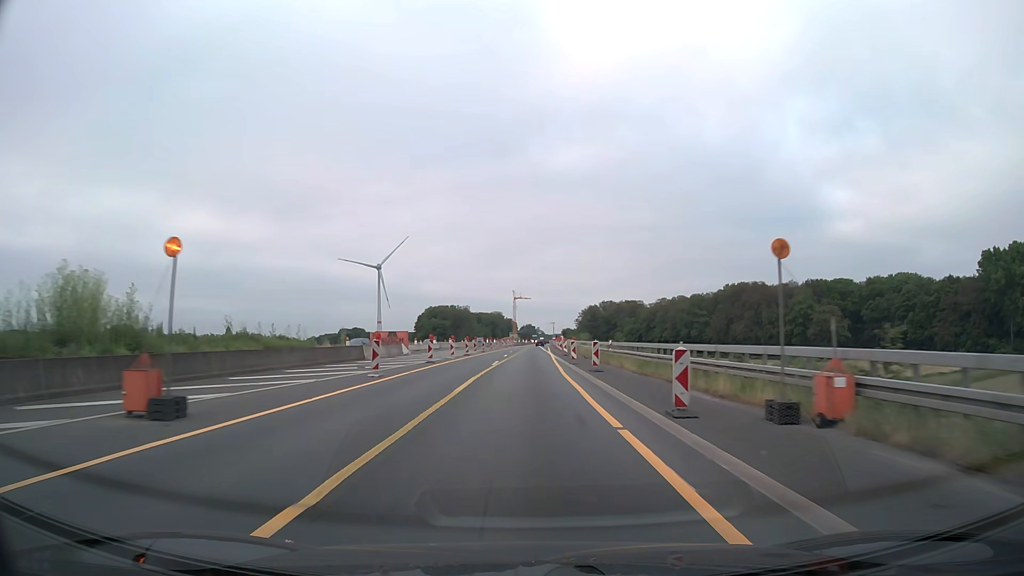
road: motorway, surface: asphalt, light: Day
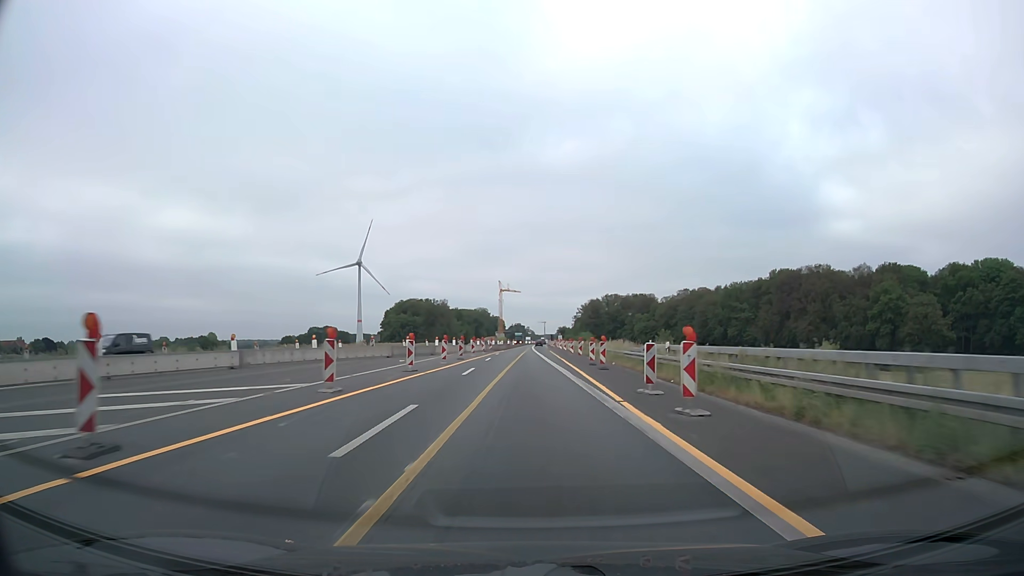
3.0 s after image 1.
(+0.2, +64.4) m; +1°
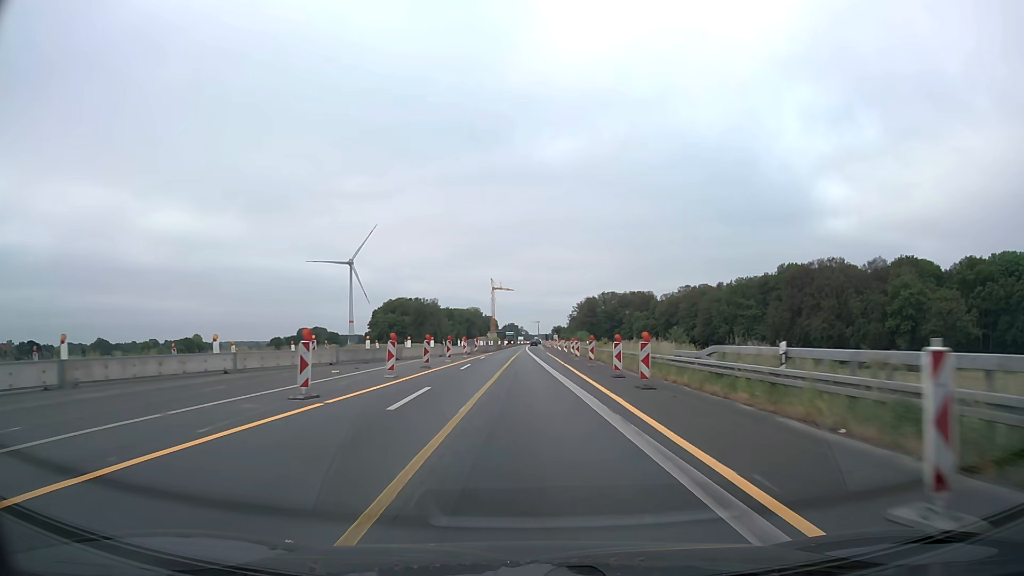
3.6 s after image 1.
(+0.1, +12.9) m; +1°
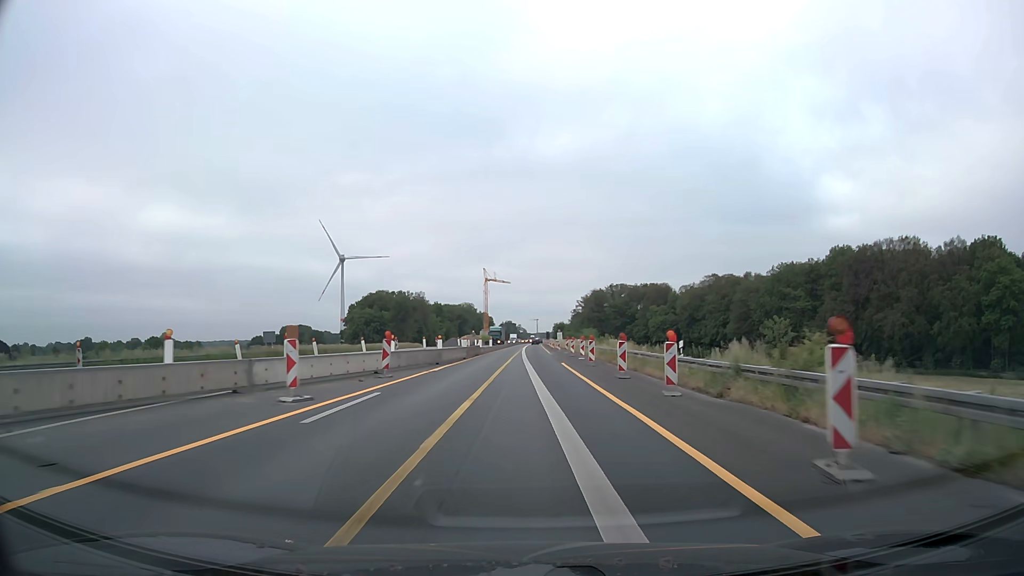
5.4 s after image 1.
(+0.1, +38.7) m; 0°
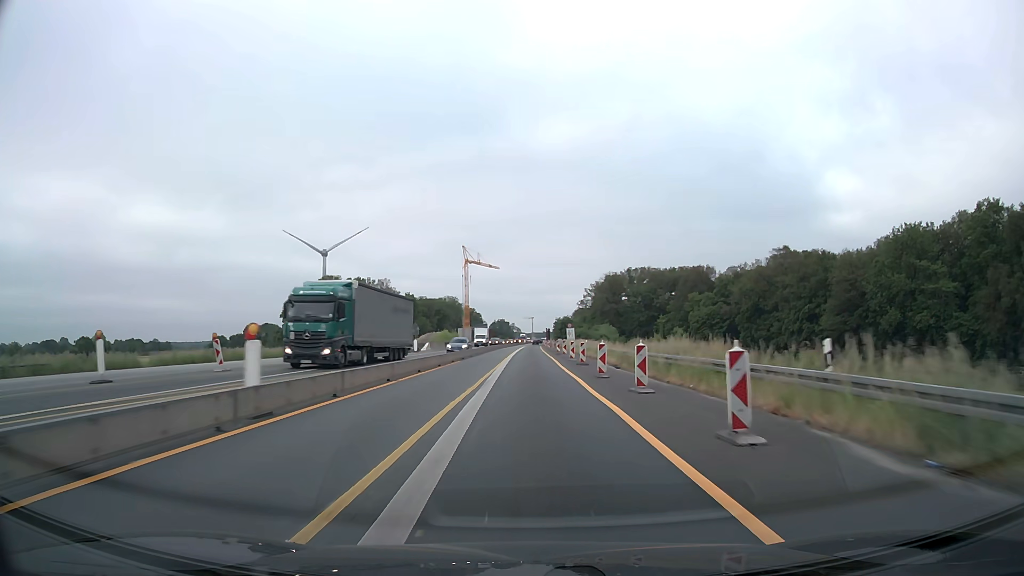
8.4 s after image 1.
(+0.6, +64.5) m; 0°
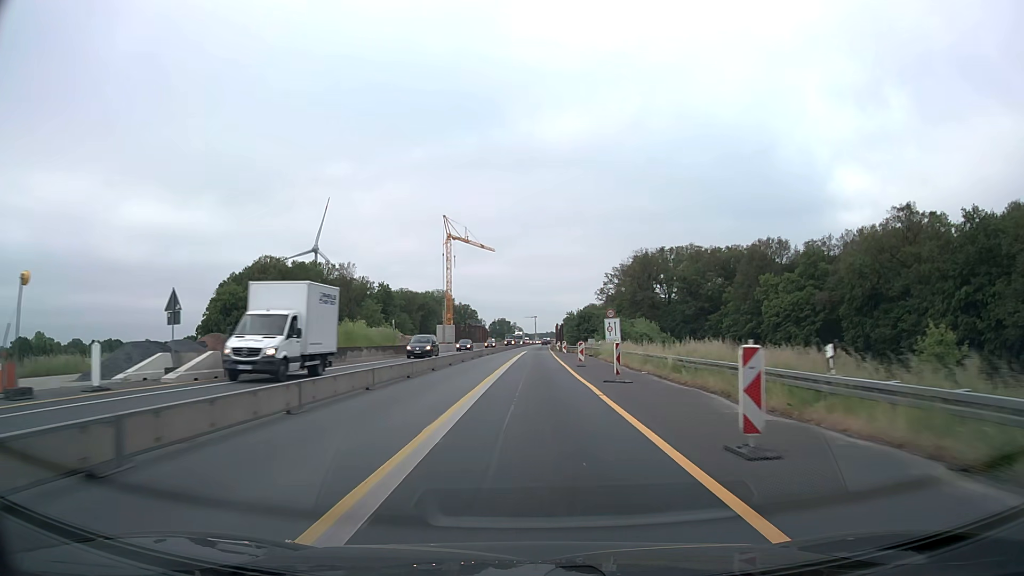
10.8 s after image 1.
(+0.1, +51.7) m; 0°
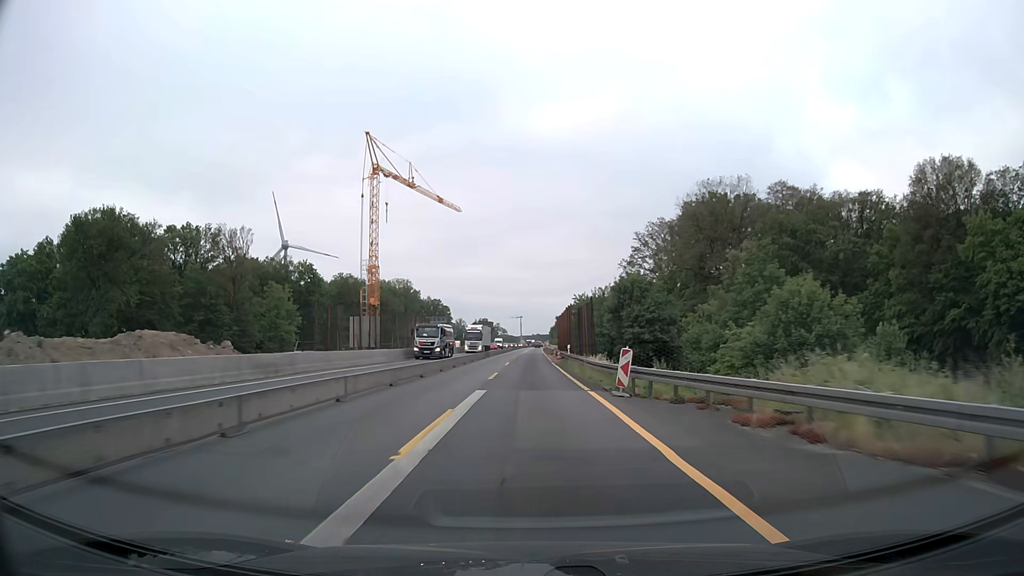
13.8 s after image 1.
(+0.6, +64.5) m; +1°
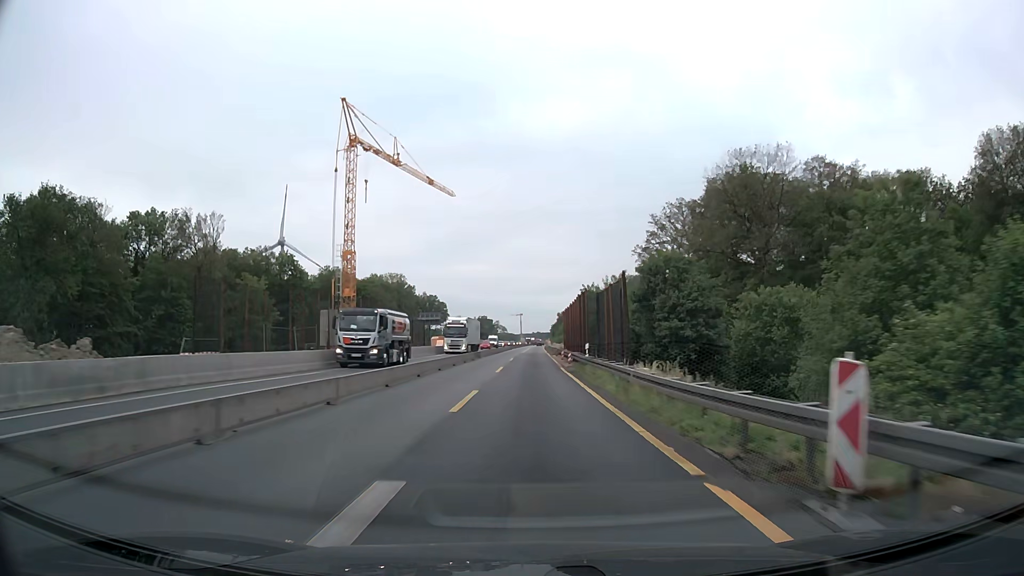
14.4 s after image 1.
(0.0, +12.9) m; 0°
(0, +10) (0, +20) (0, +30) (0, +40) (0, +50) (0, +60) (0, +70) (+1, +80) (+1, +90) (+1, +100) m
